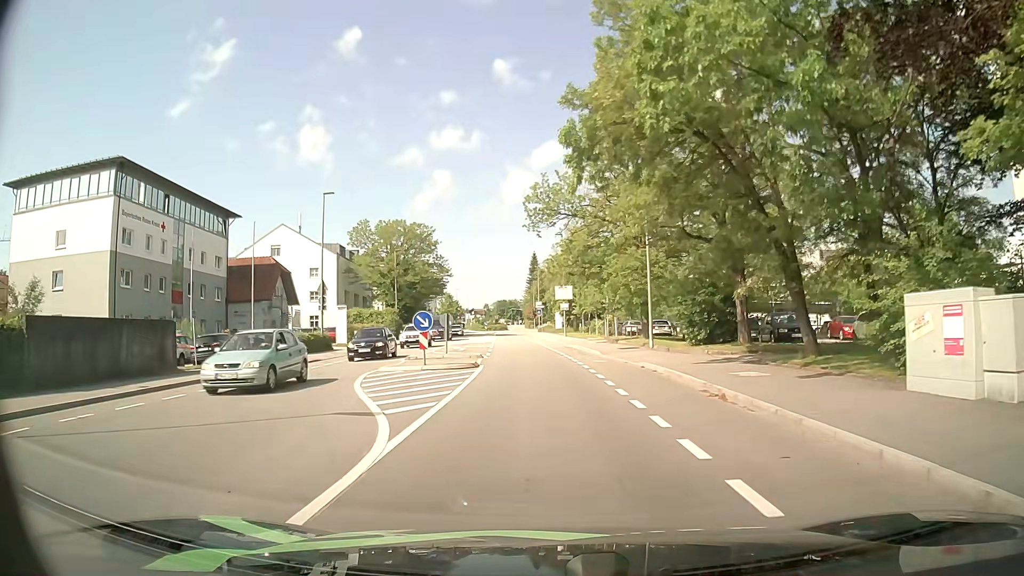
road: tertiary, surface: asphalt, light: Day
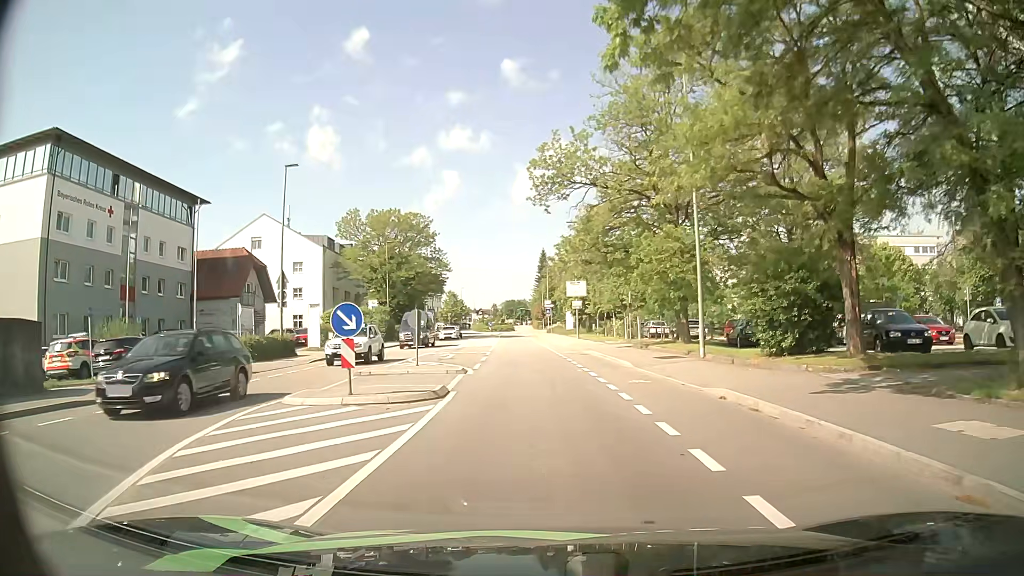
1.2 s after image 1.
(0.0, +8.5) m; -2°
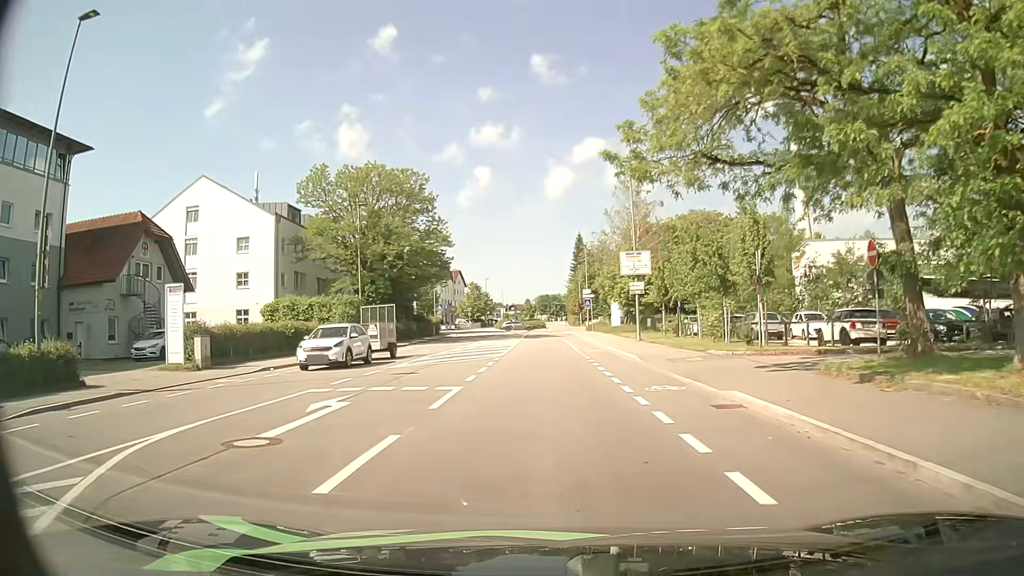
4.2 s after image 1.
(+0.1, +21.4) m; -2°
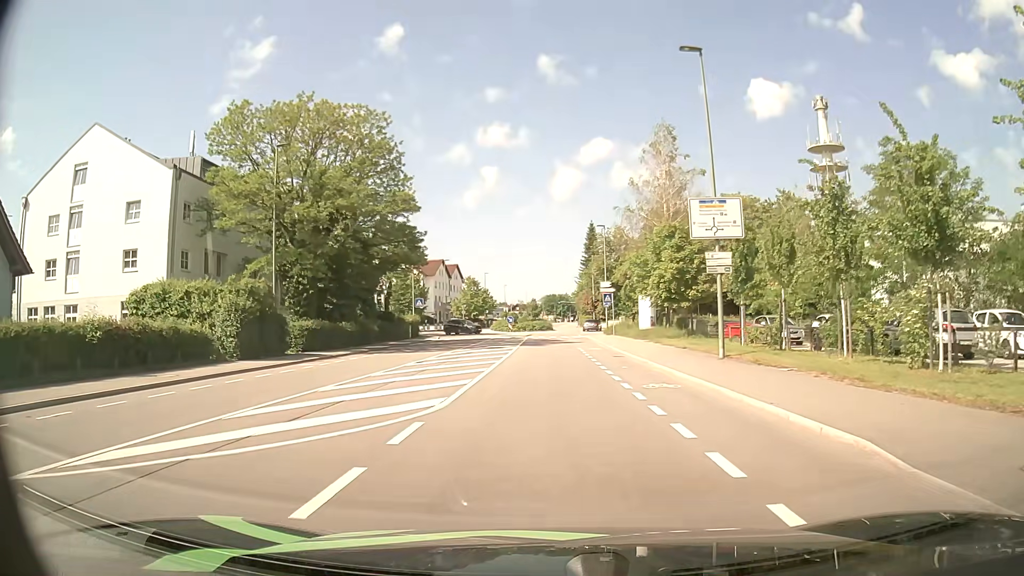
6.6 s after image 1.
(0.0, +17.1) m; 0°
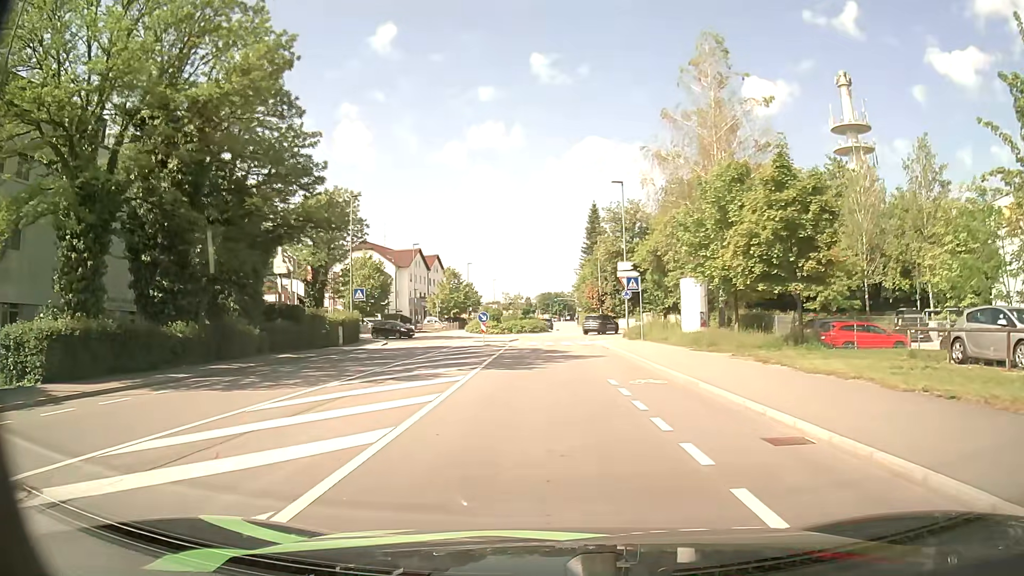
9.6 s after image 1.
(+0.2, +19.6) m; +1°
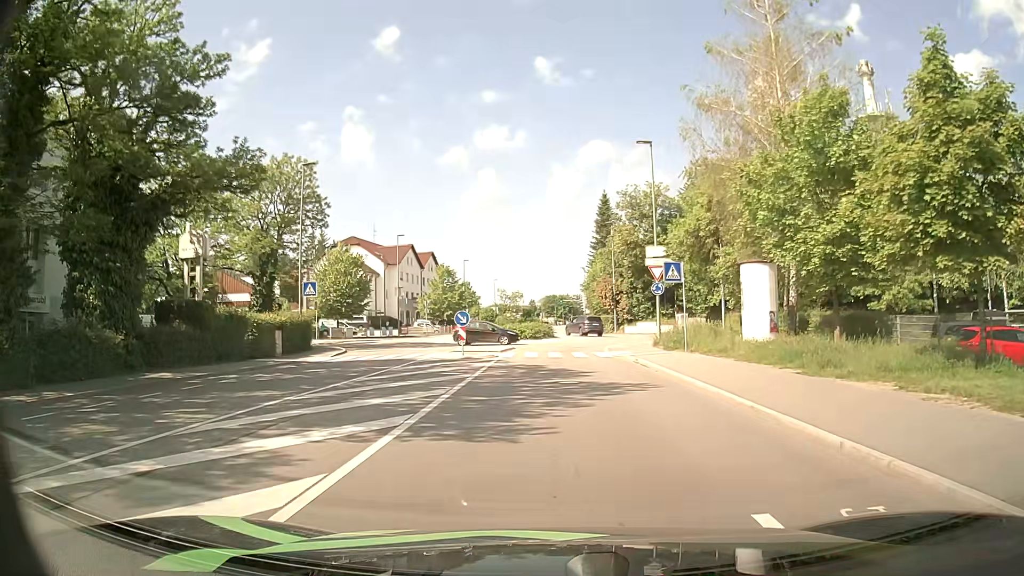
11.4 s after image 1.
(-0.1, +10.7) m; -1°
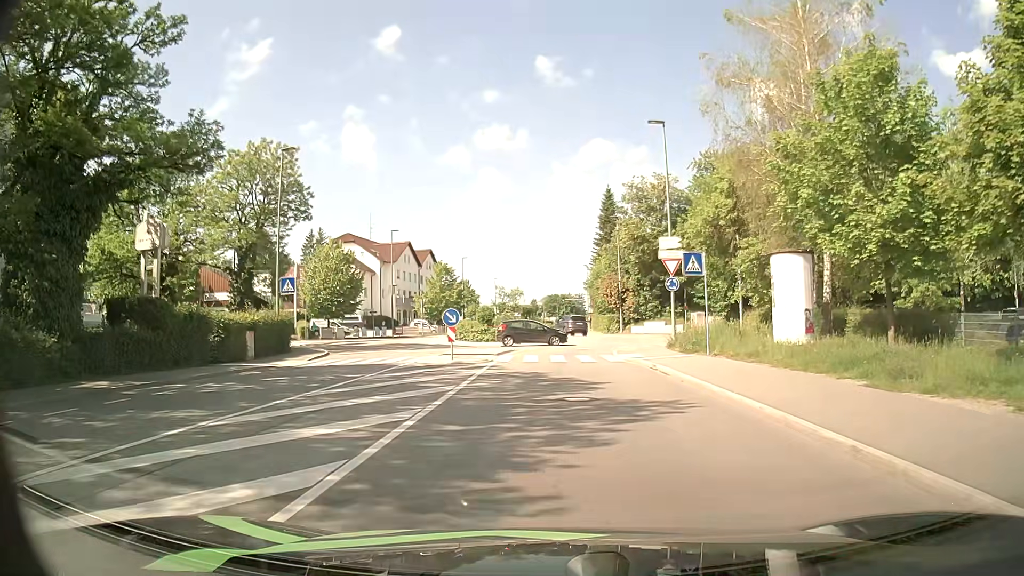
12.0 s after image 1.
(0.0, +3.4) m; 0°
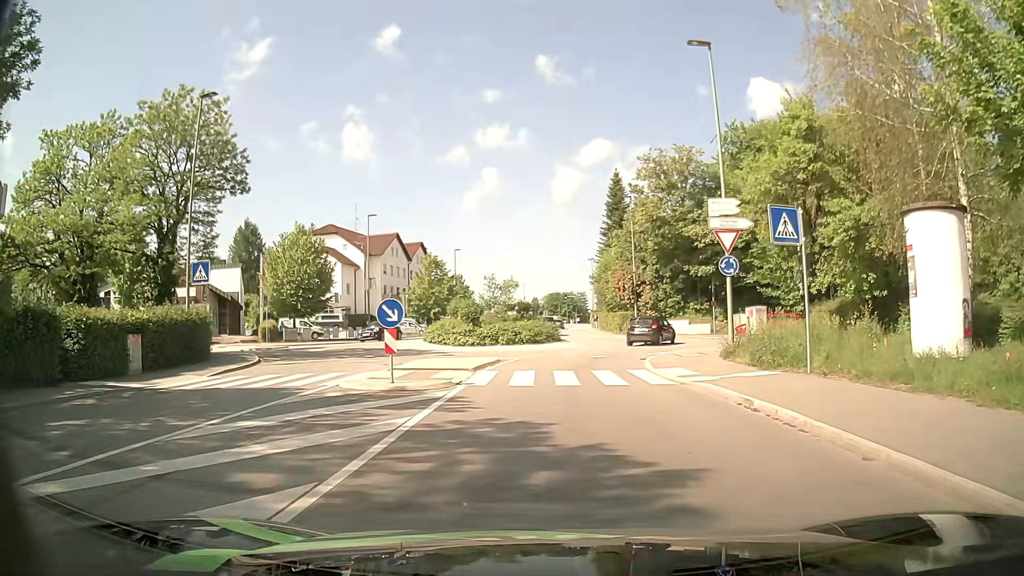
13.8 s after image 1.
(0.0, +8.9) m; 0°
(0, +10) (0, +20) (+3, +29) (+6, +39) (+2, +49) (0, +58) (0, +68) (0, +78) (+1, +88) (+1, +98) m
